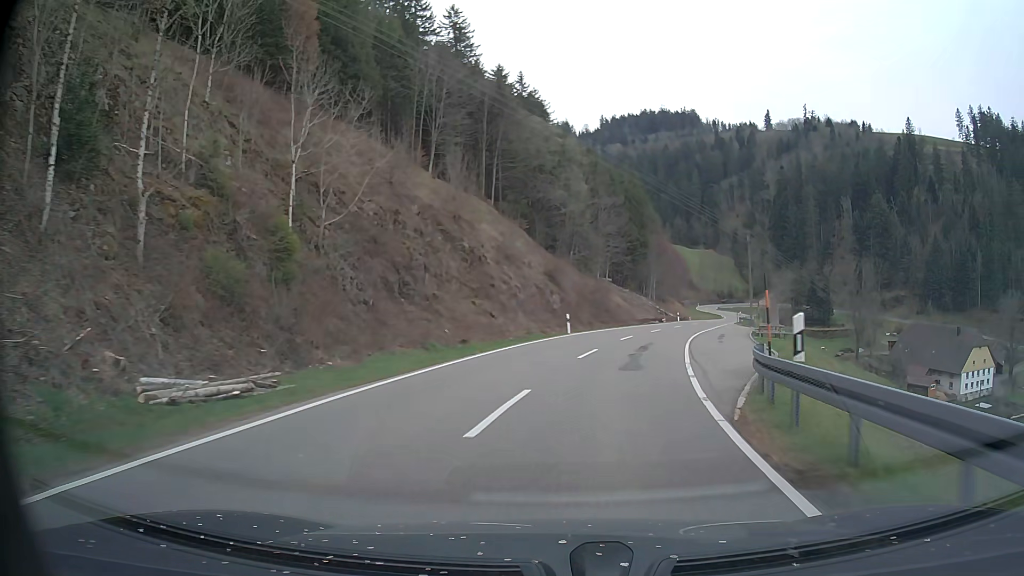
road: tertiary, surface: asphalt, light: Day
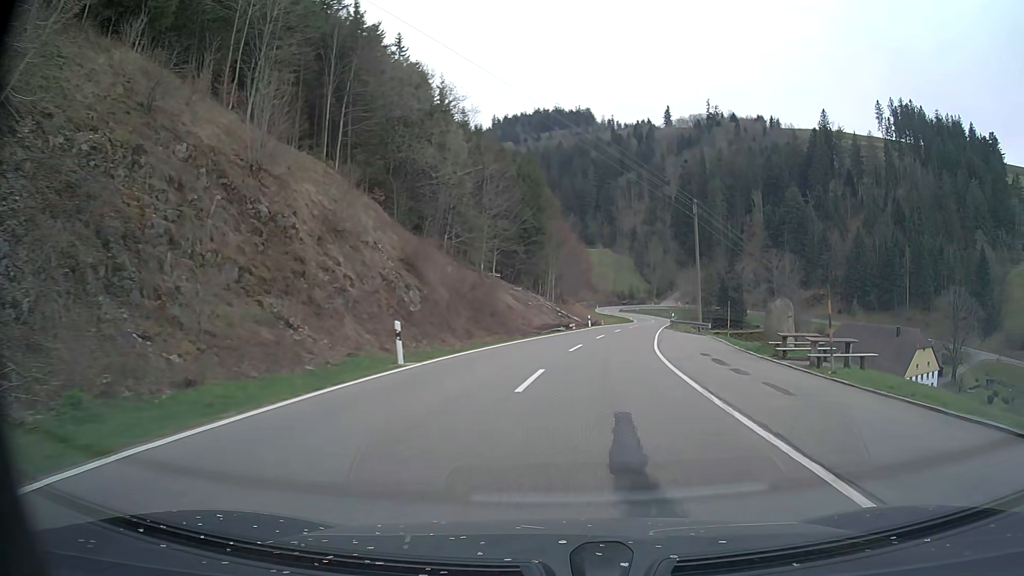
(+1.8, +20.3) m; +10°
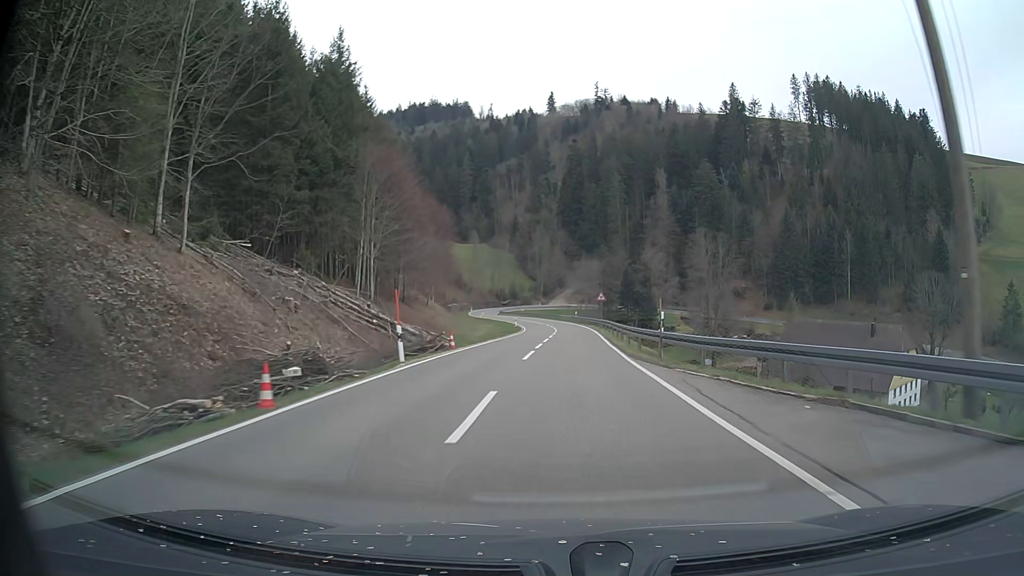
(+4.1, +41.1) m; +10°
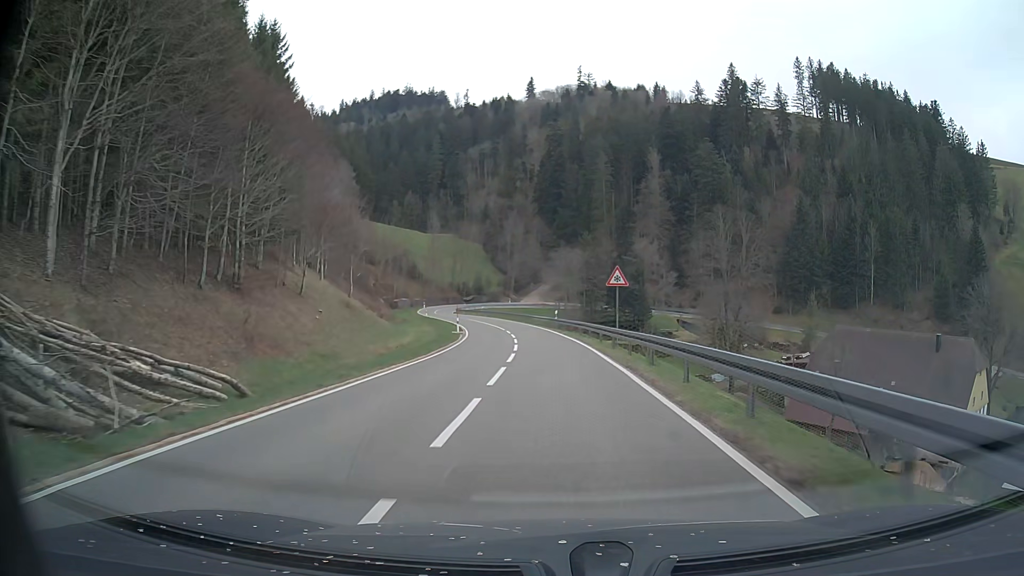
(+0.7, +31.2) m; +2°
(0, +10) (0, +20) (0, +30) (-1, +40) (-2, +50) (-3, +60) (-5, +70) (-8, +79) (-11, +89) (-14, +98) m
